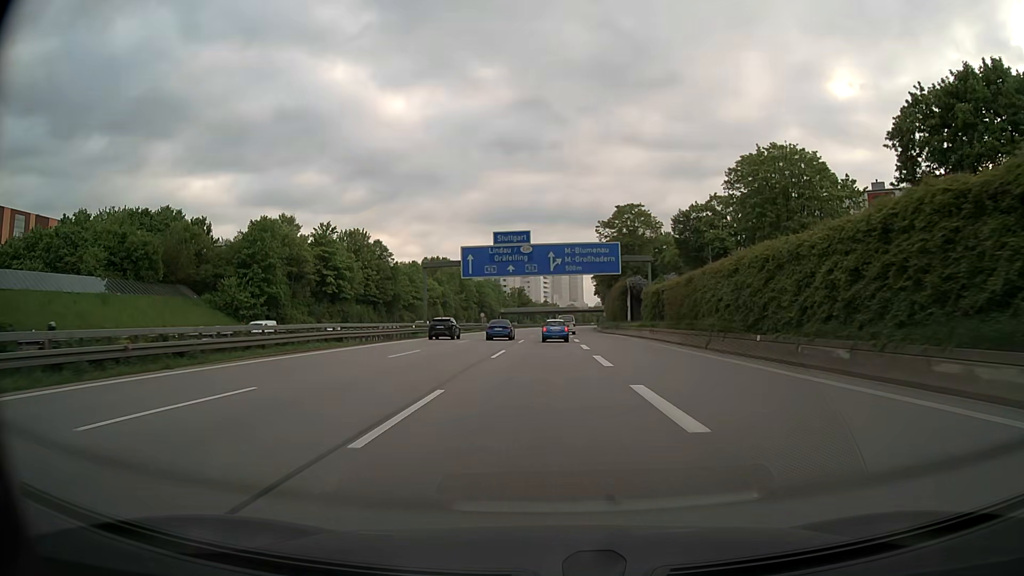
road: motorway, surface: asphalt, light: Day
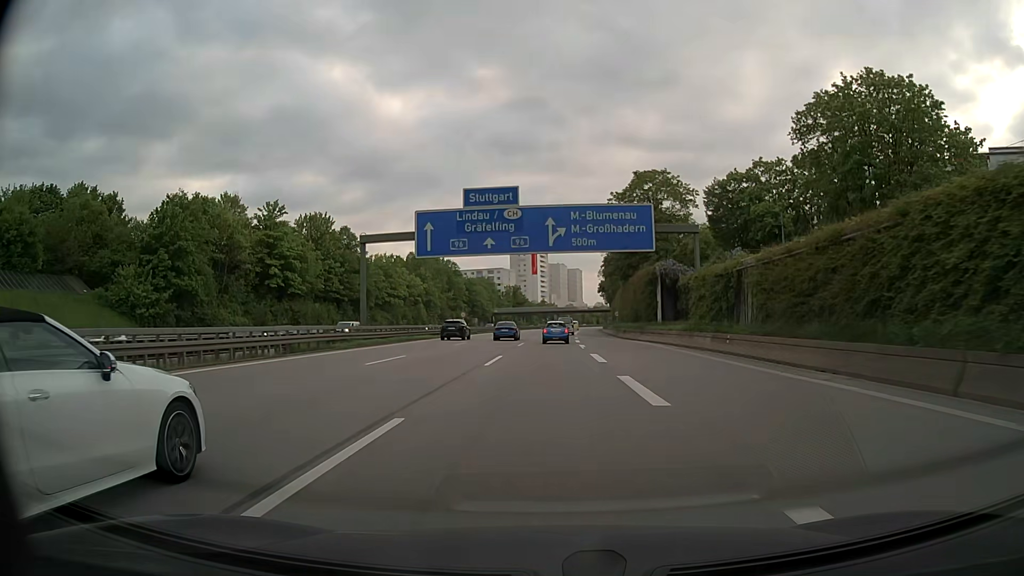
(0.0, +21.5) m; 0°
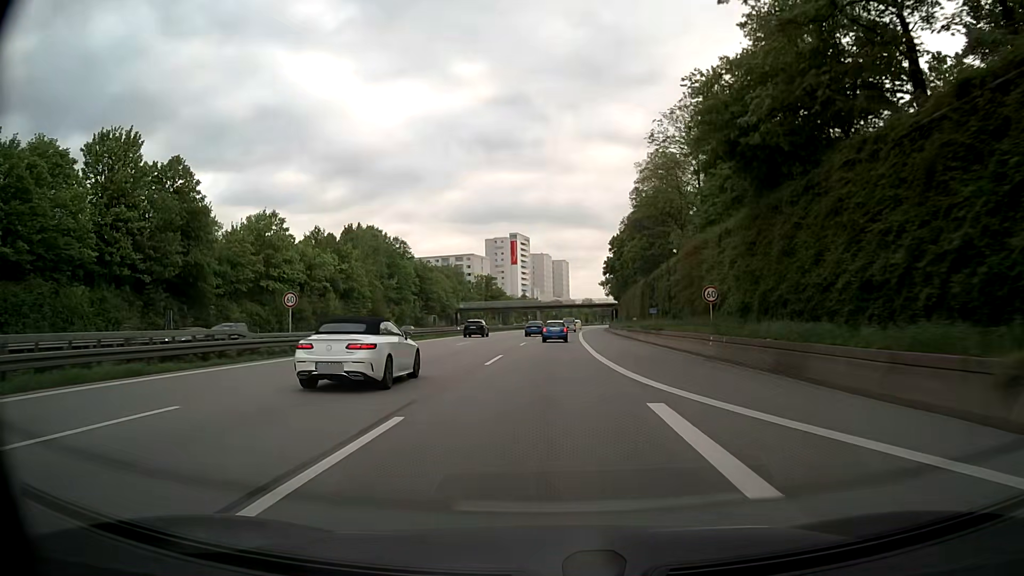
(+0.6, +53.8) m; +1°
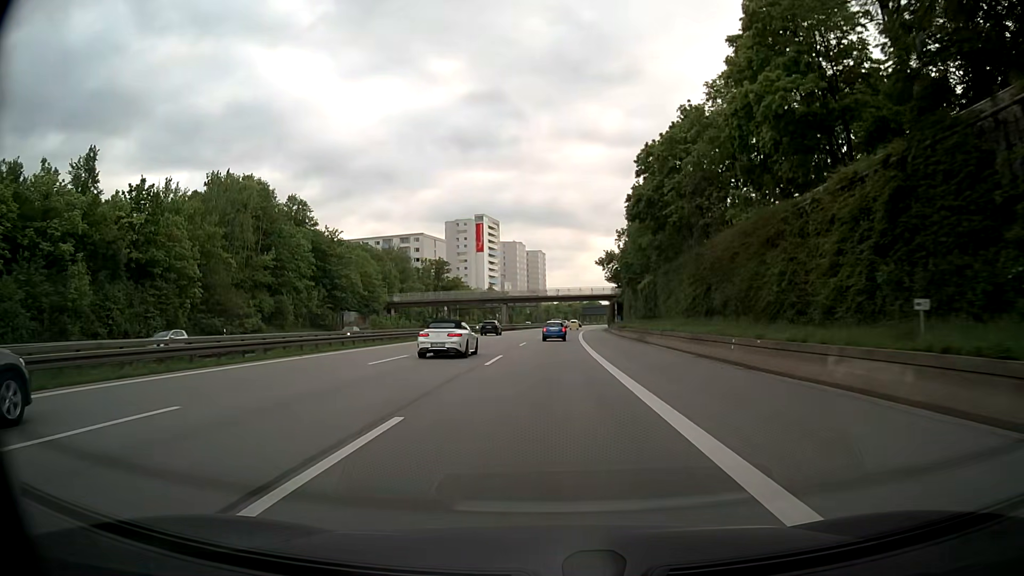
(+1.0, +54.0) m; +2°
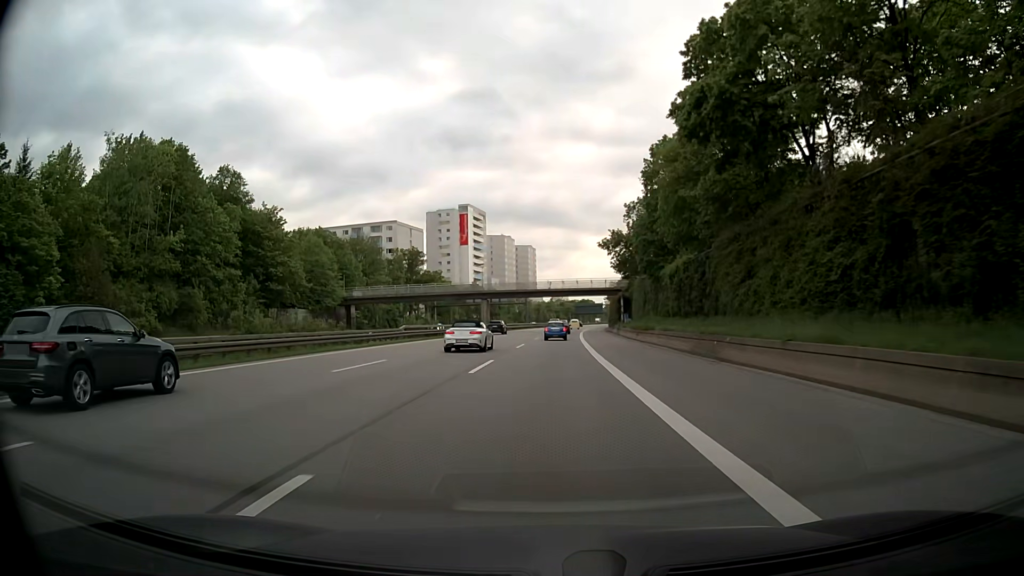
(0.0, +21.6) m; +1°
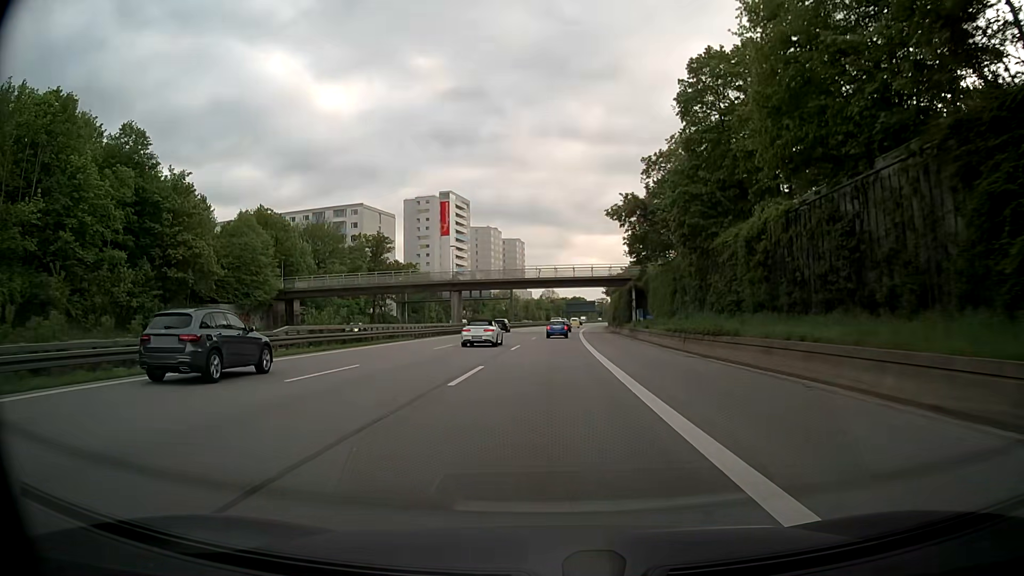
(+0.1, +21.6) m; 0°
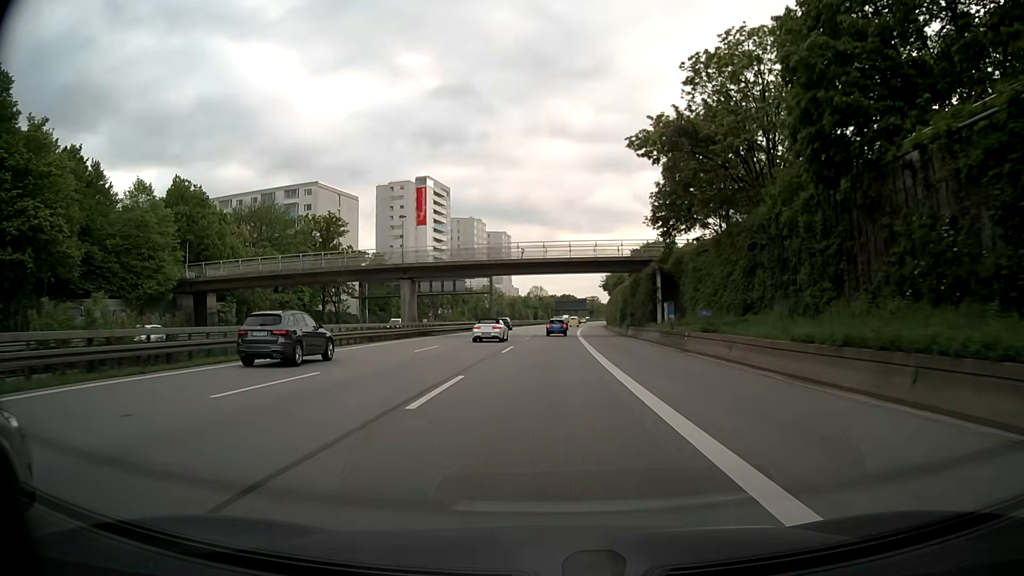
(+0.3, +21.6) m; +1°
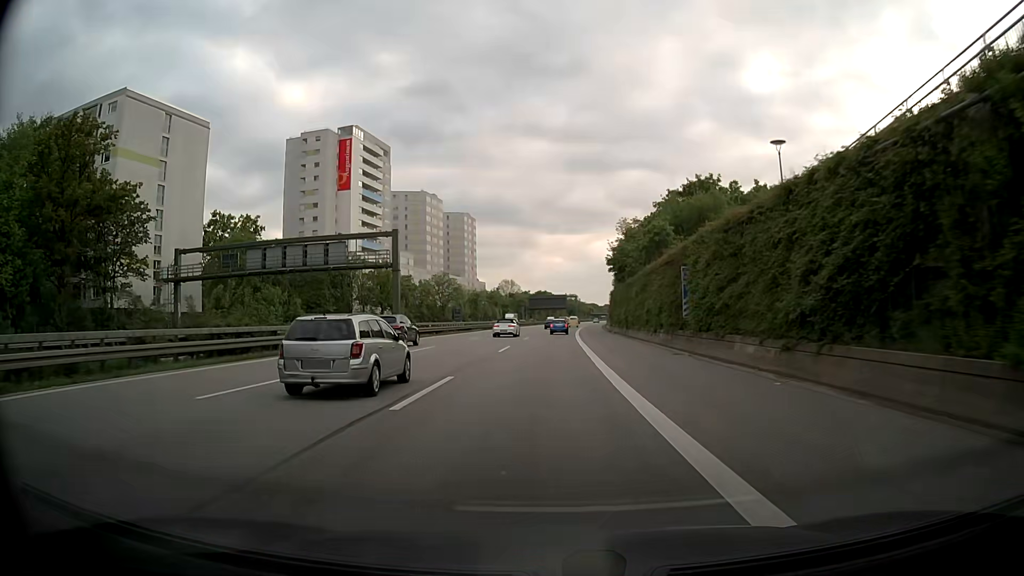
(+0.9, +54.0) m; +2°
(0, +10) (0, +20) (0, +30) (0, +40) (0, +50) (0, +60) (+1, +70) (+1, +80) (+2, +90) (+2, +100) m
